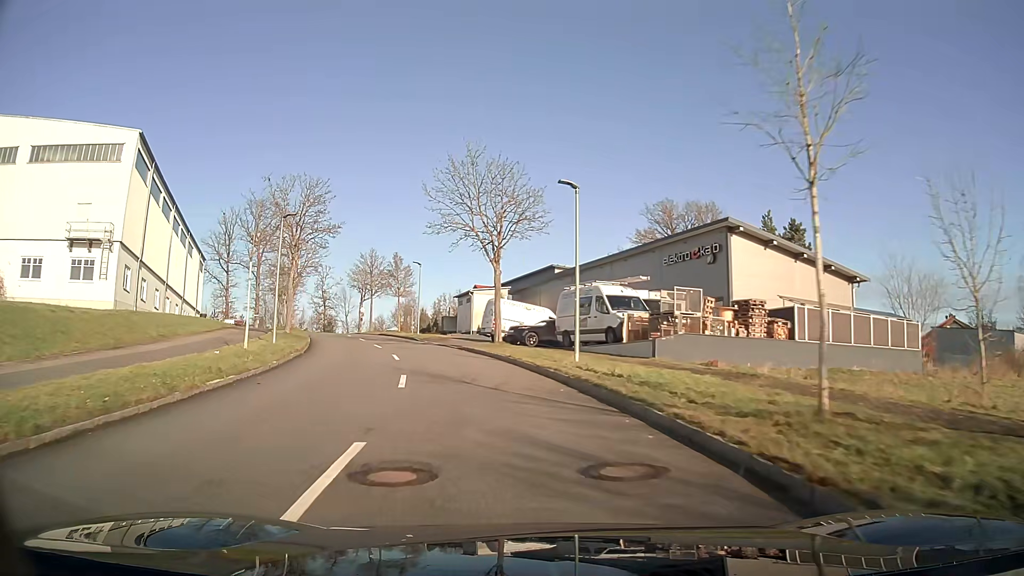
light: Day
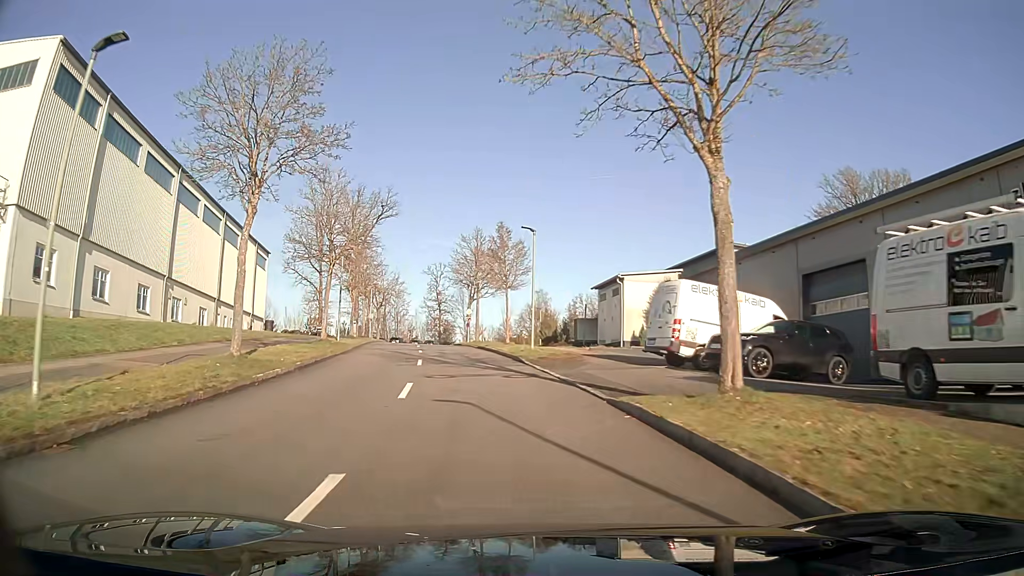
(-2.0, +19.8) m; -12°
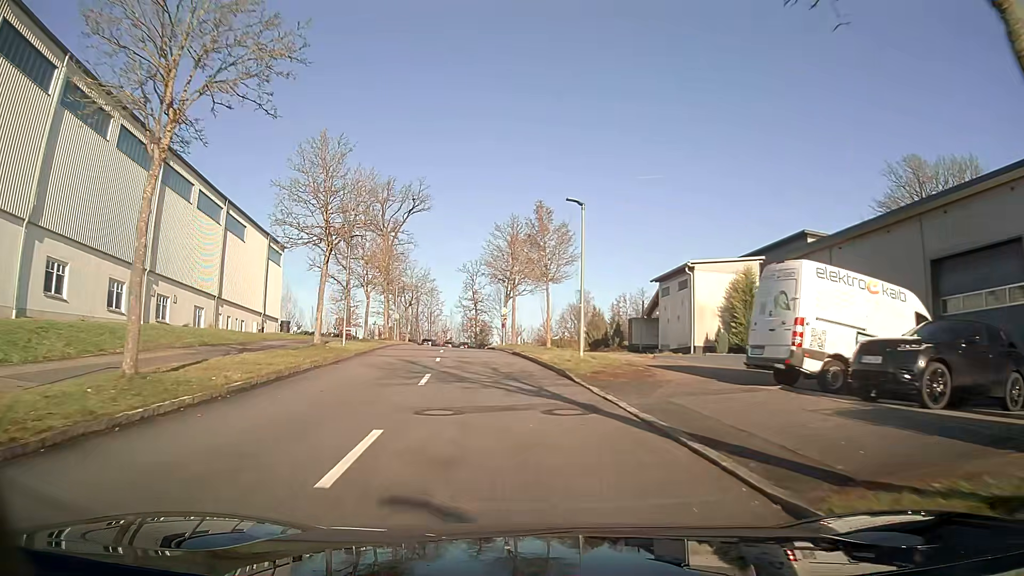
(-0.2, +6.6) m; -3°
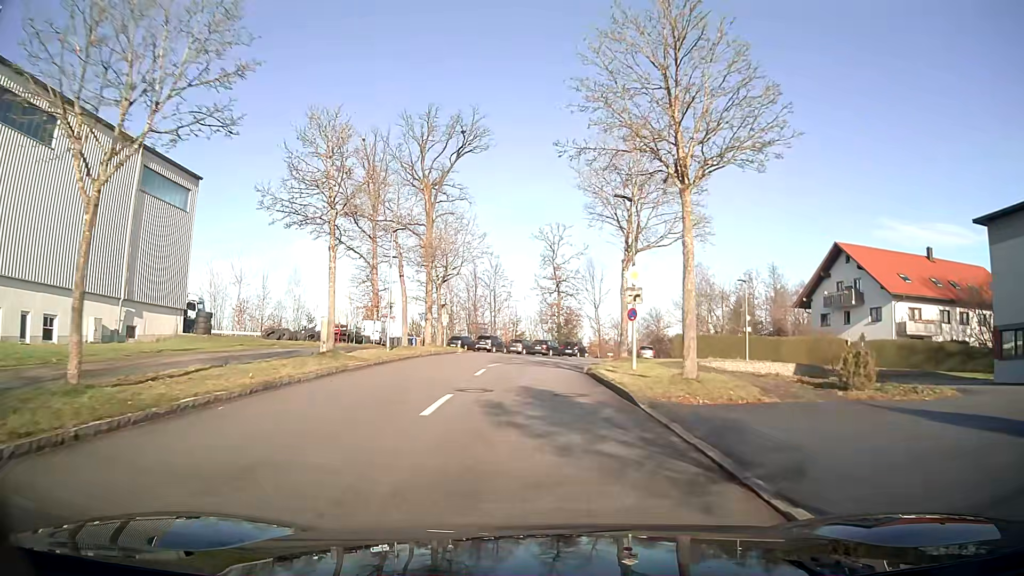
(-2.4, +32.0) m; -6°
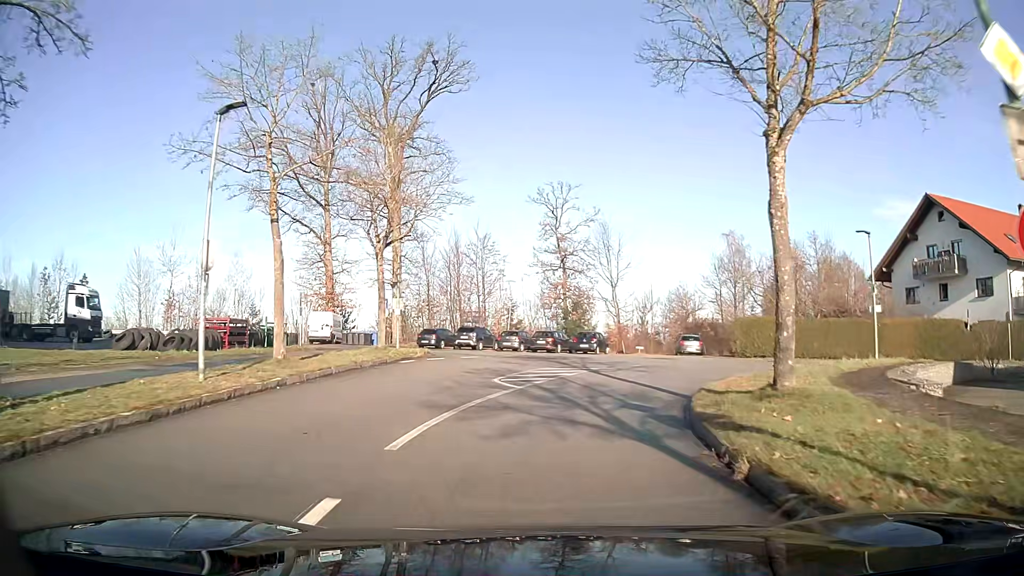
(+0.1, +16.6) m; +2°
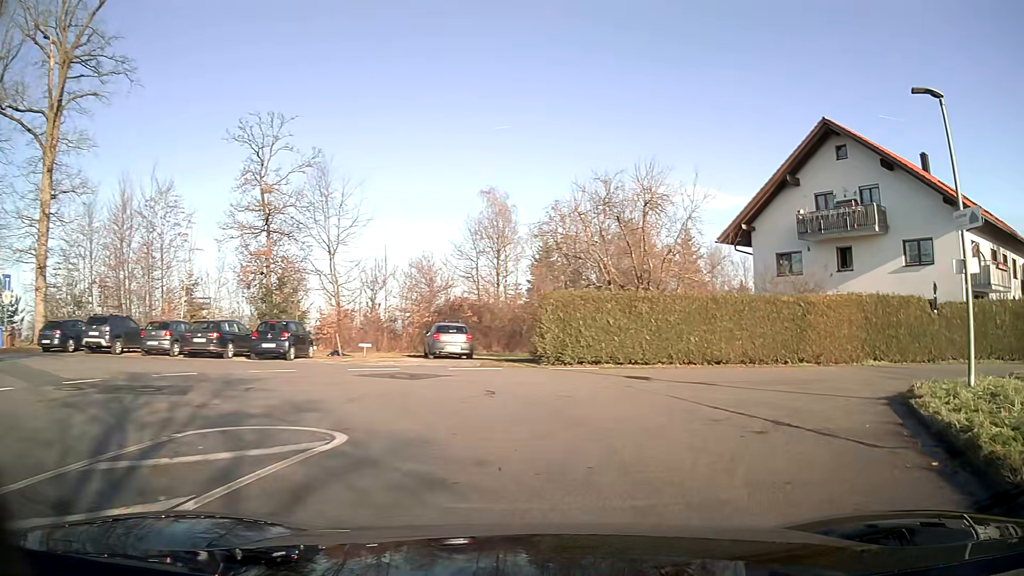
(+2.8, +17.7) m; +25°
(+2, +10) (+9, +17) (+19, +19) (+29, +19) (+39, +21) (+45, +28) (+48, +38) (+51, +48) (+54, +57) (+58, +66) m
